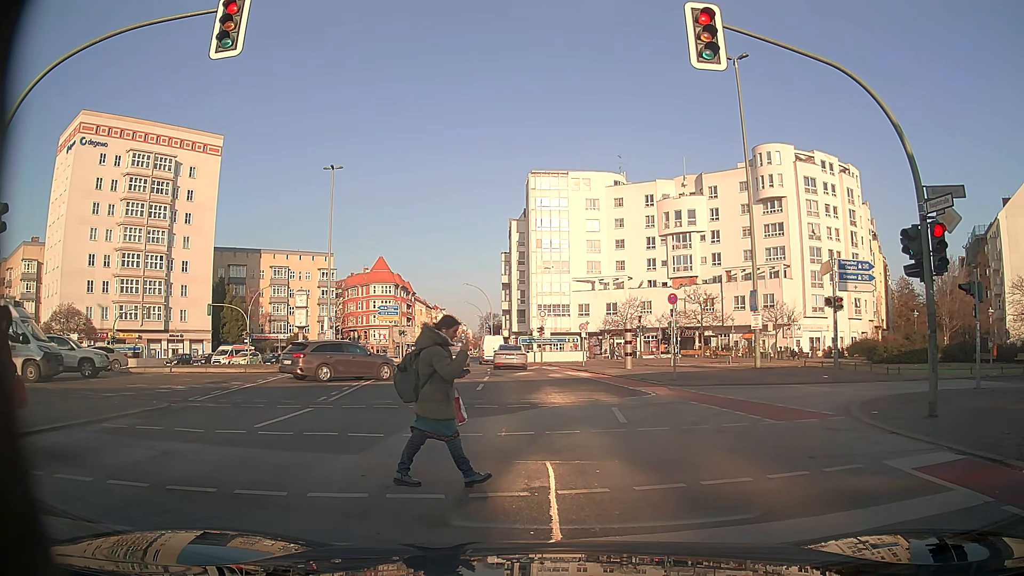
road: tertiary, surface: asphalt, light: Day
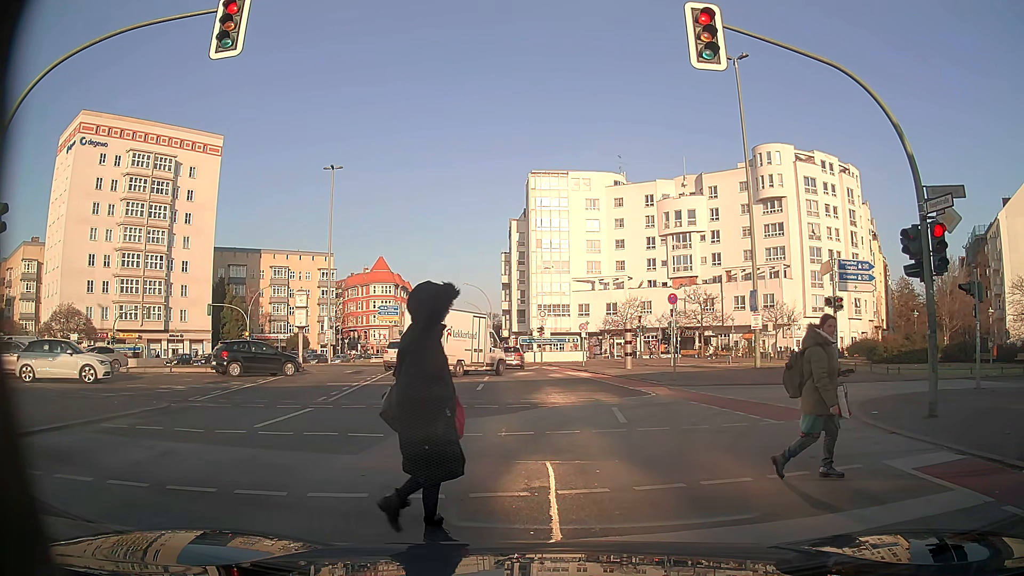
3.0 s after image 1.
(0.0, 0.0) m; 0°
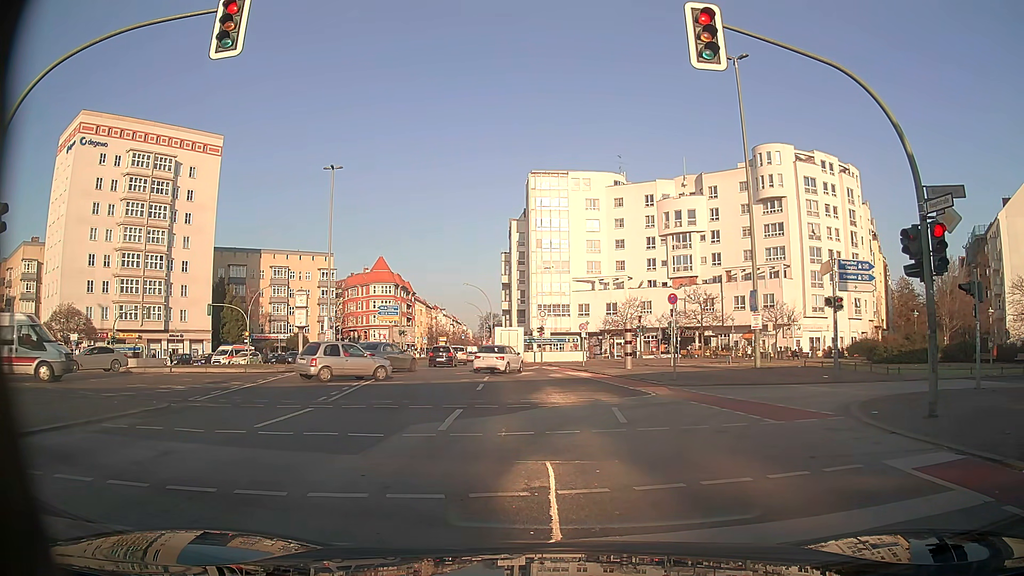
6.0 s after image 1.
(0.0, 0.0) m; 0°
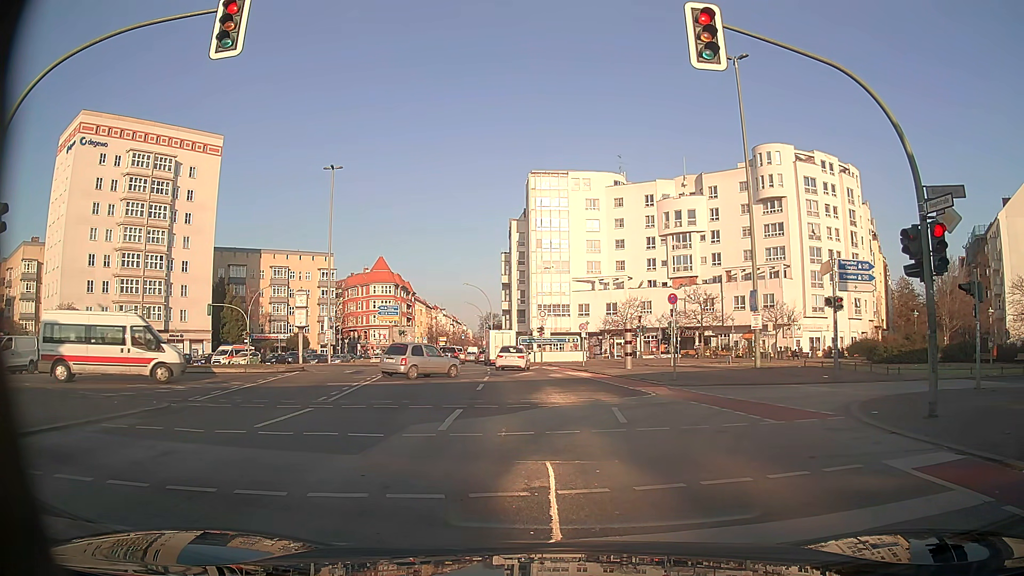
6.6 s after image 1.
(0.0, 0.0) m; 0°
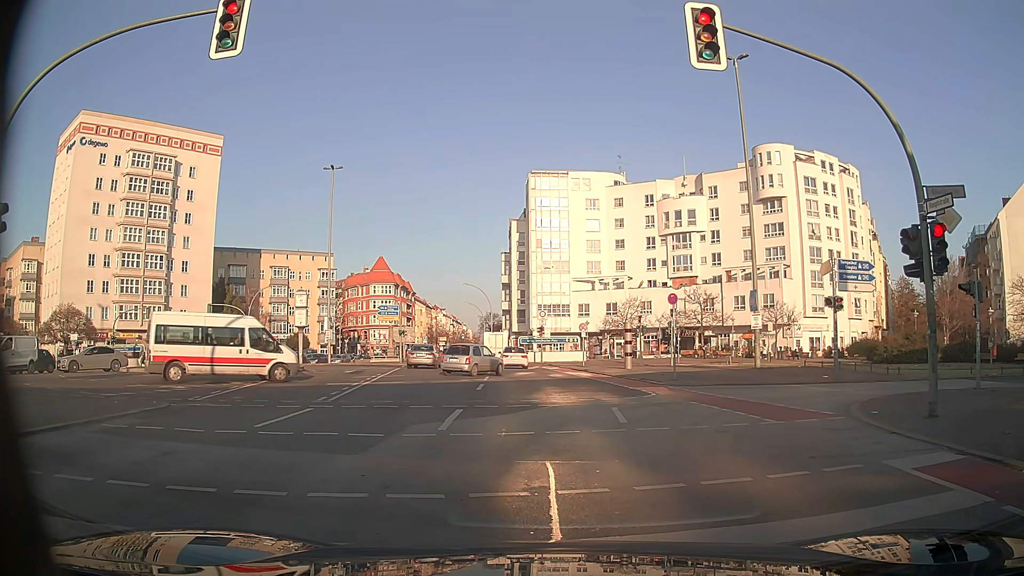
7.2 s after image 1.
(0.0, 0.0) m; 0°
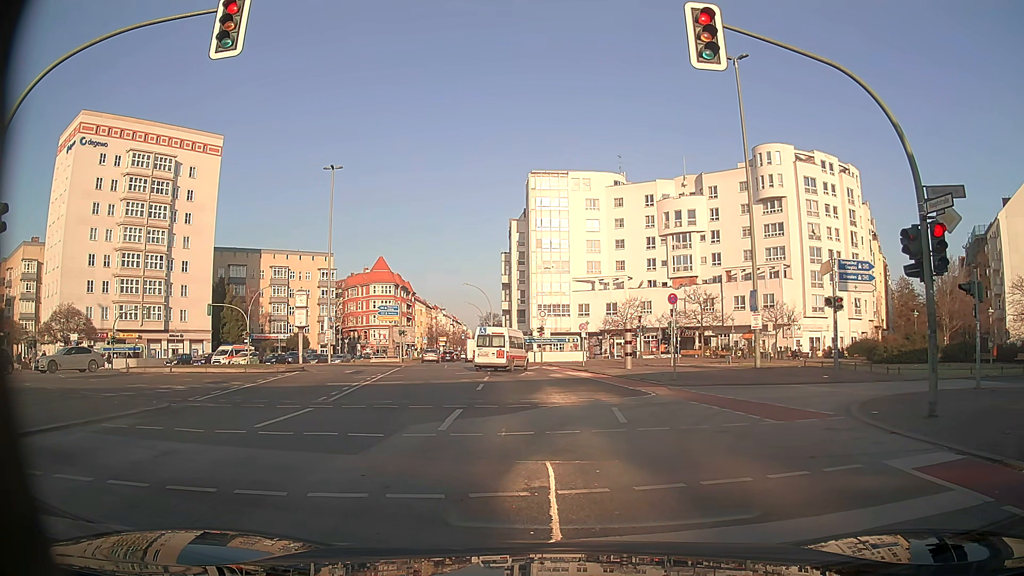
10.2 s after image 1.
(0.0, 0.0) m; 0°
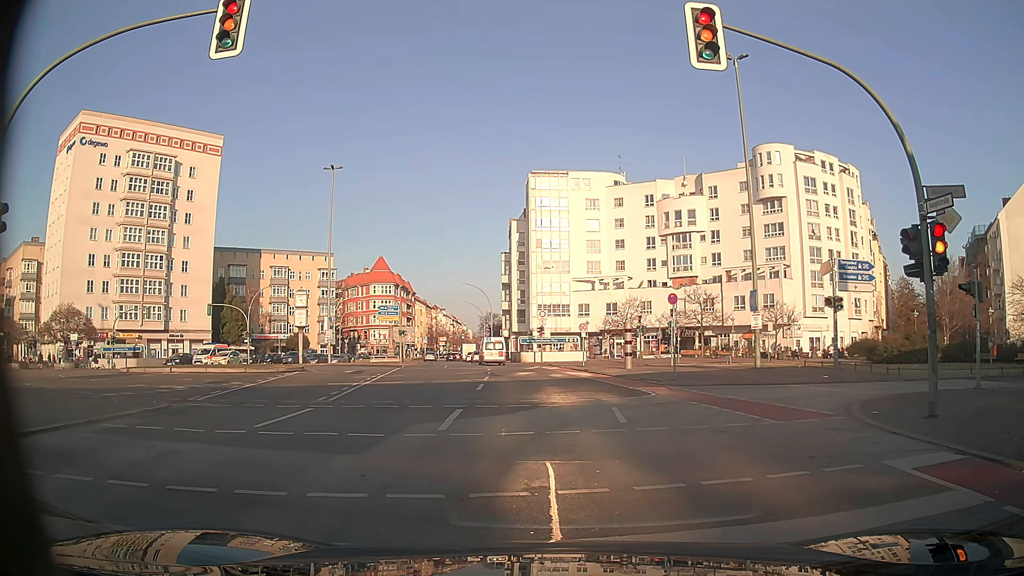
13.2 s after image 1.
(0.0, 0.0) m; 0°
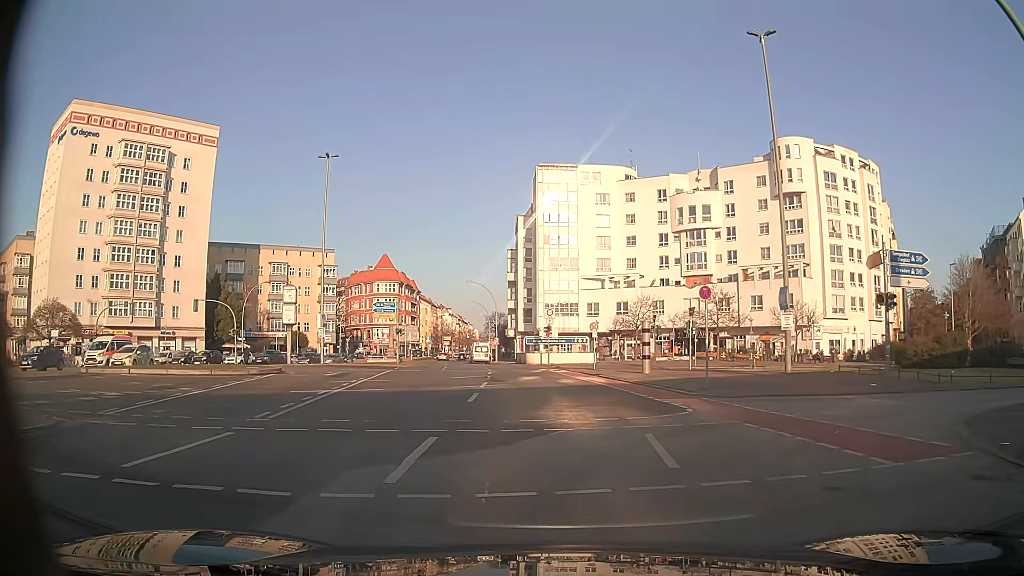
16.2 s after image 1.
(0.0, +4.2) m; -2°
(0, +10) (0, +20) (0, +30) (-1, +40) (-2, +50) (-3, +60) (-5, +70) (-6, +80) (-7, +90) (-8, +99) m
